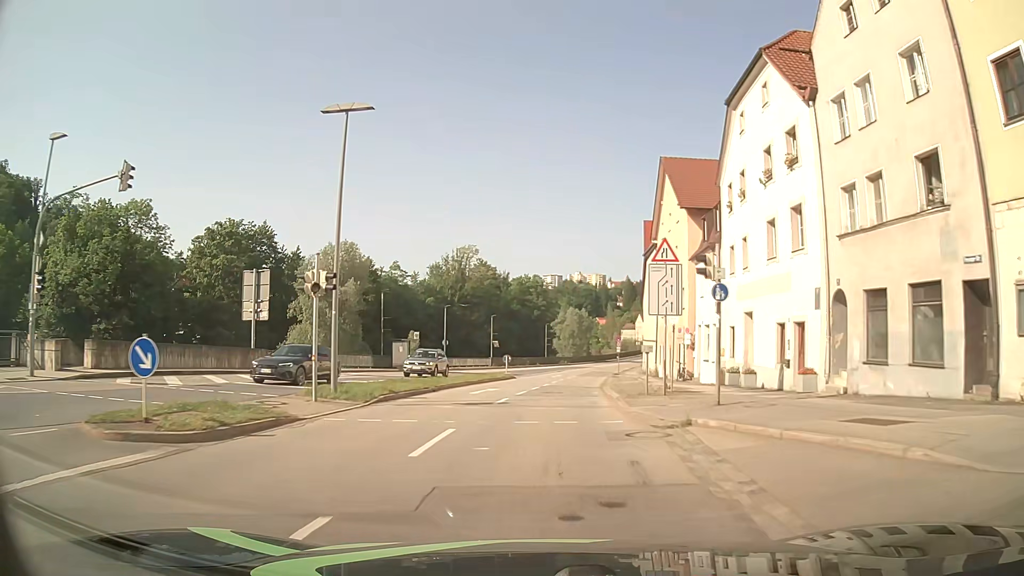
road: primary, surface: asphalt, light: Day
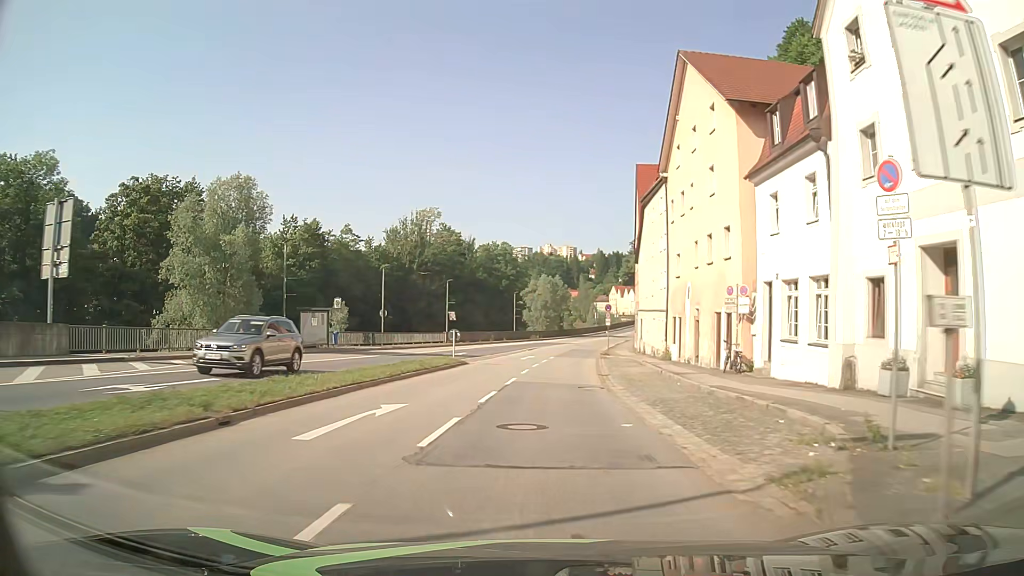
(+0.4, +15.4) m; +3°
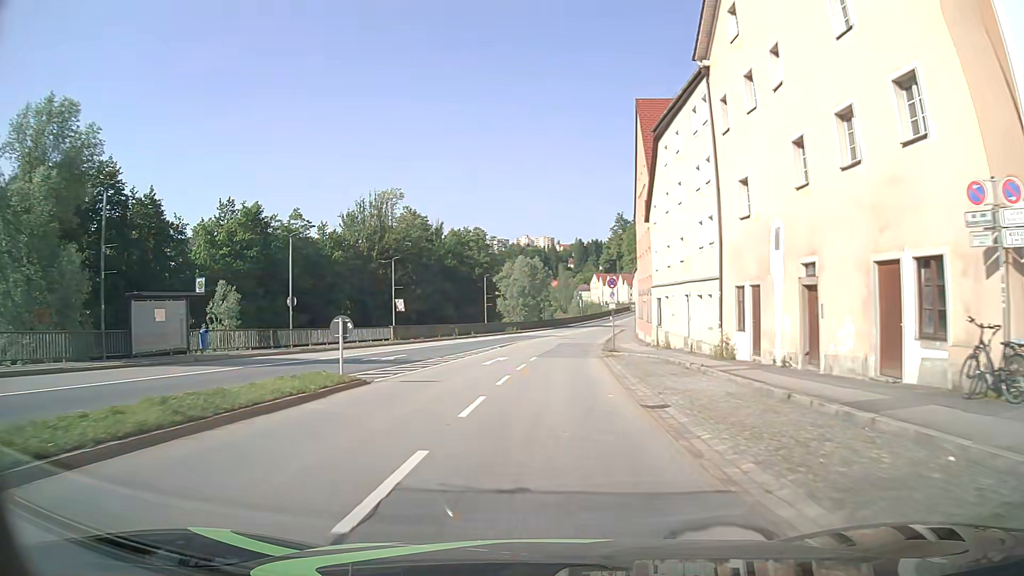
(+0.3, +15.8) m; +2°
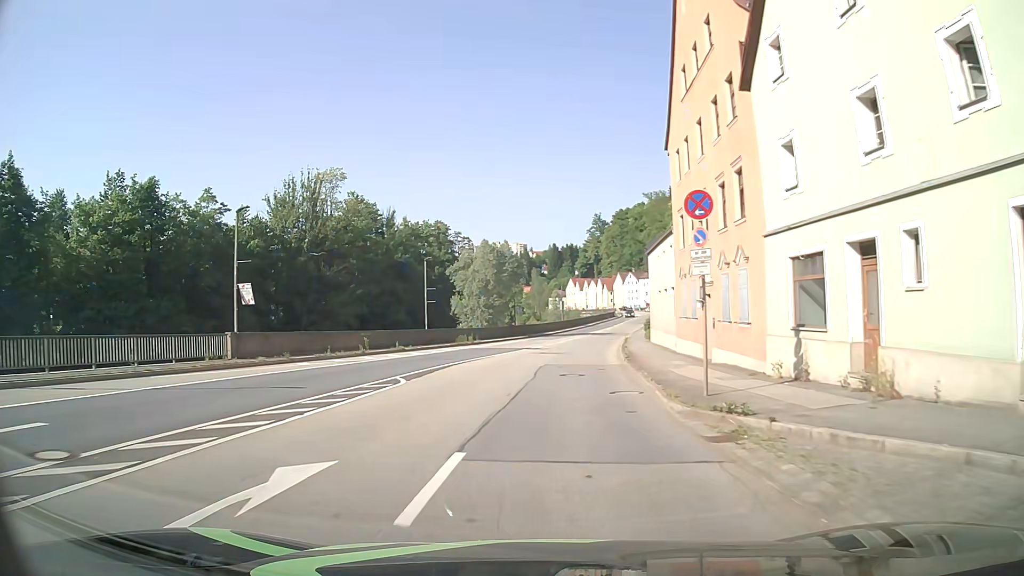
(+0.1, +23.6) m; +2°
(0, +10) (0, +20) (+1, +30) (+2, +40) (+3, +50) (+5, +60) (+7, +70) (+9, +79) (+11, +89) (+13, +99) m
